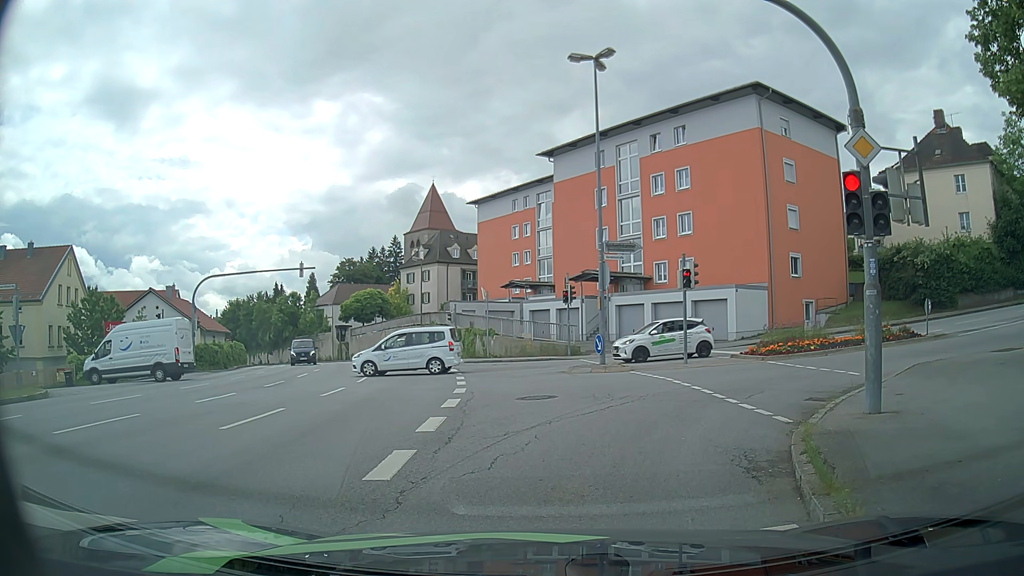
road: tertiary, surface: asphalt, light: Day
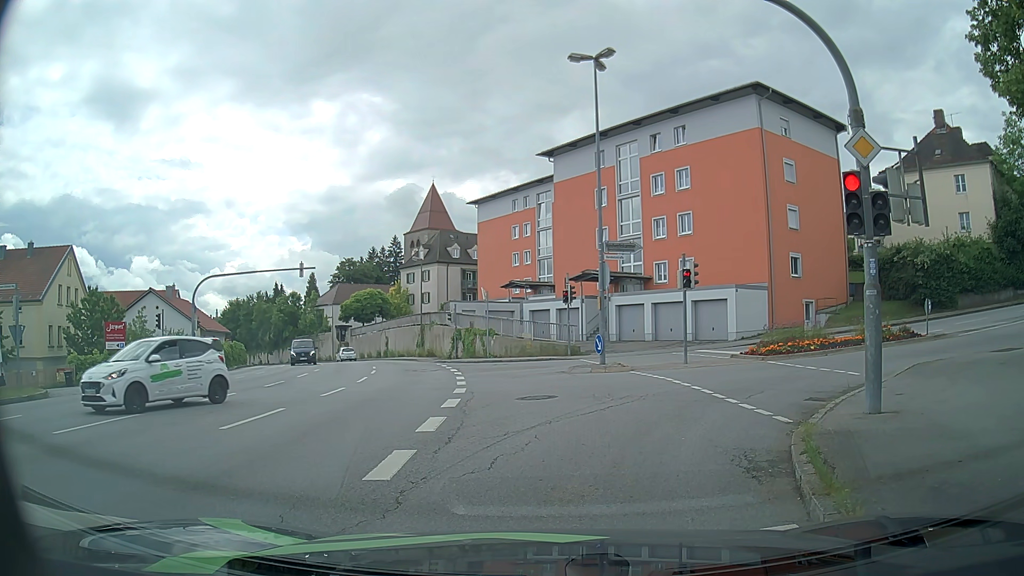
(0.0, 0.0) m; 0°
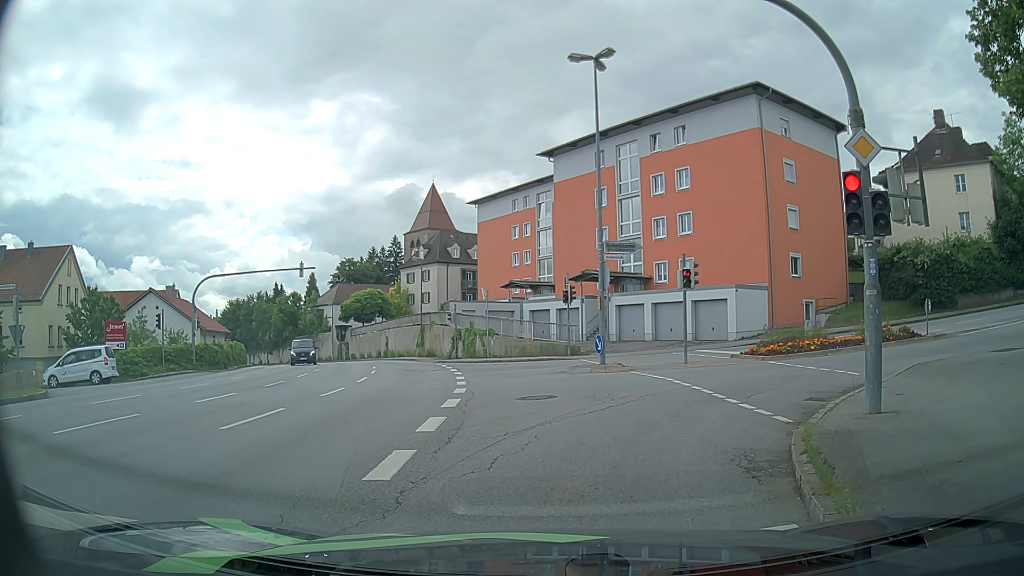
(0.0, 0.0) m; 0°
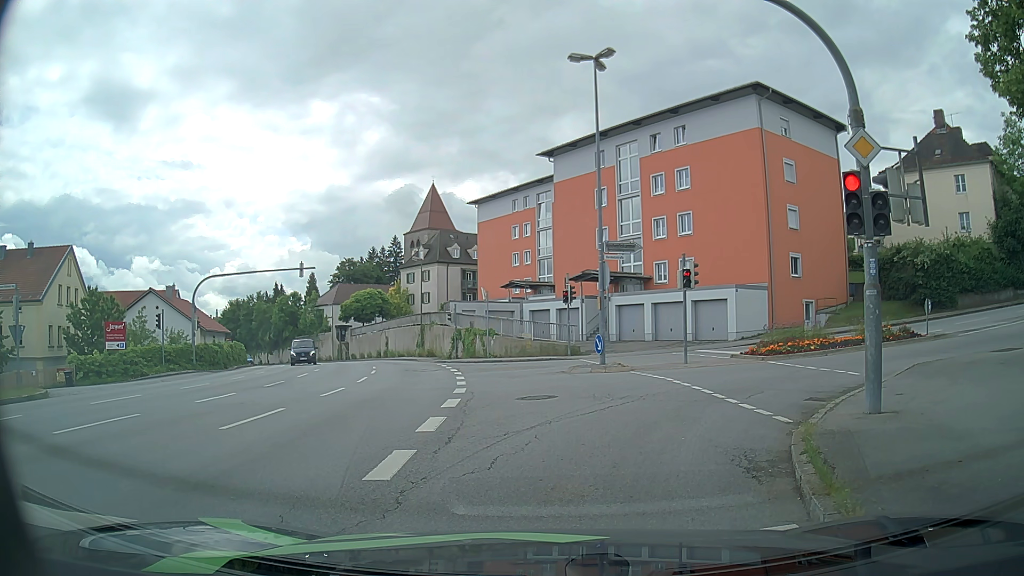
(0.0, 0.0) m; 0°
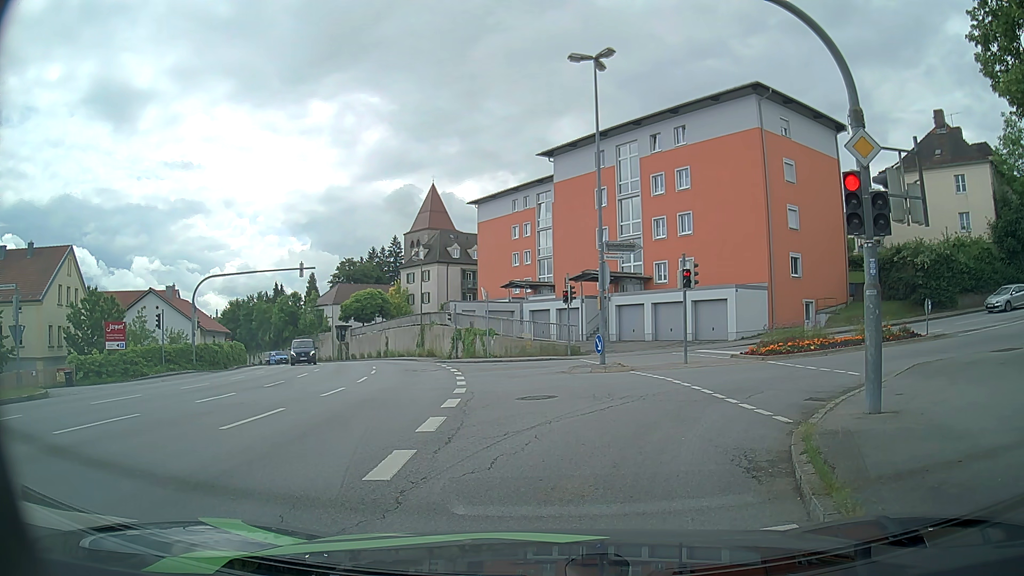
(0.0, 0.0) m; 0°
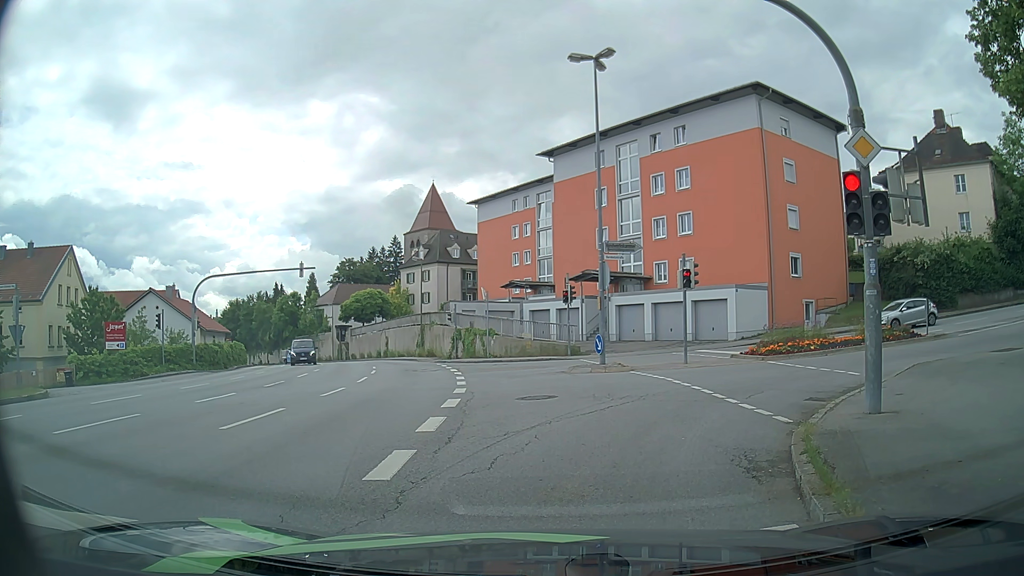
(0.0, 0.0) m; 0°
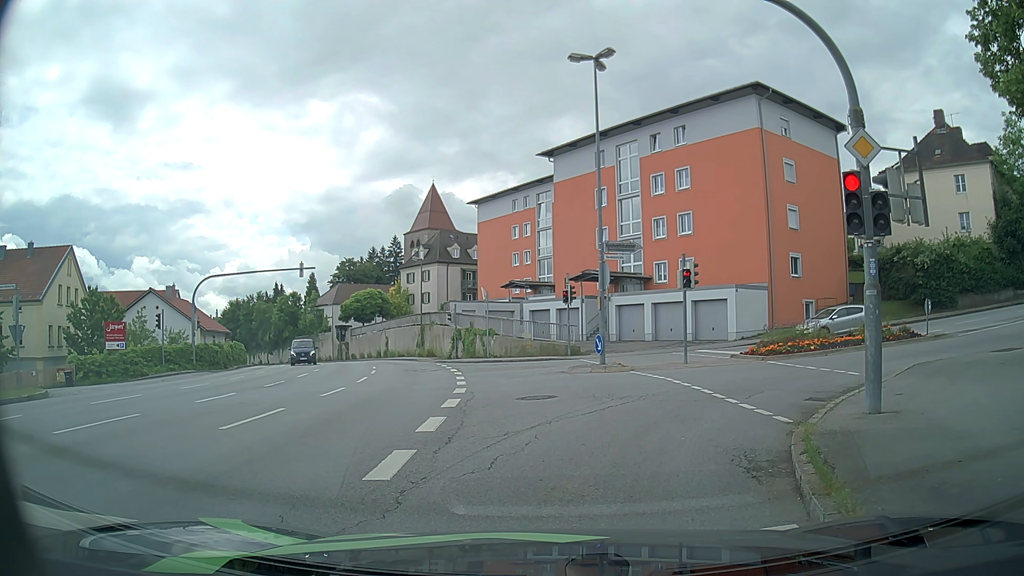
(0.0, 0.0) m; 0°
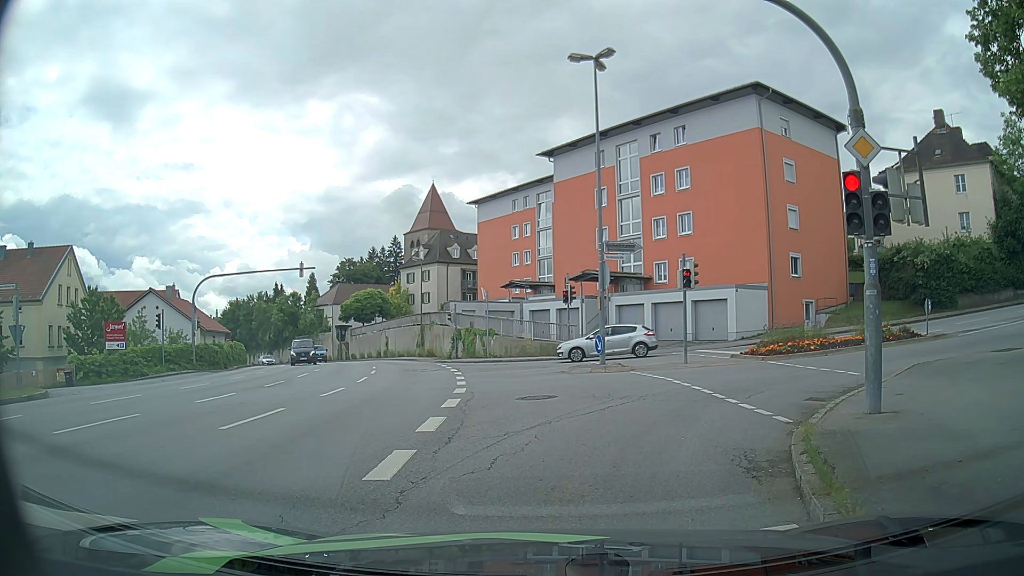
(0.0, 0.0) m; 0°
(0, +10) (+6, +18) (+15, +22) (+25, +25) (+34, +28) (+44, +31) (+53, +34) (+63, +37) (+73, +39) (+82, +41) m
